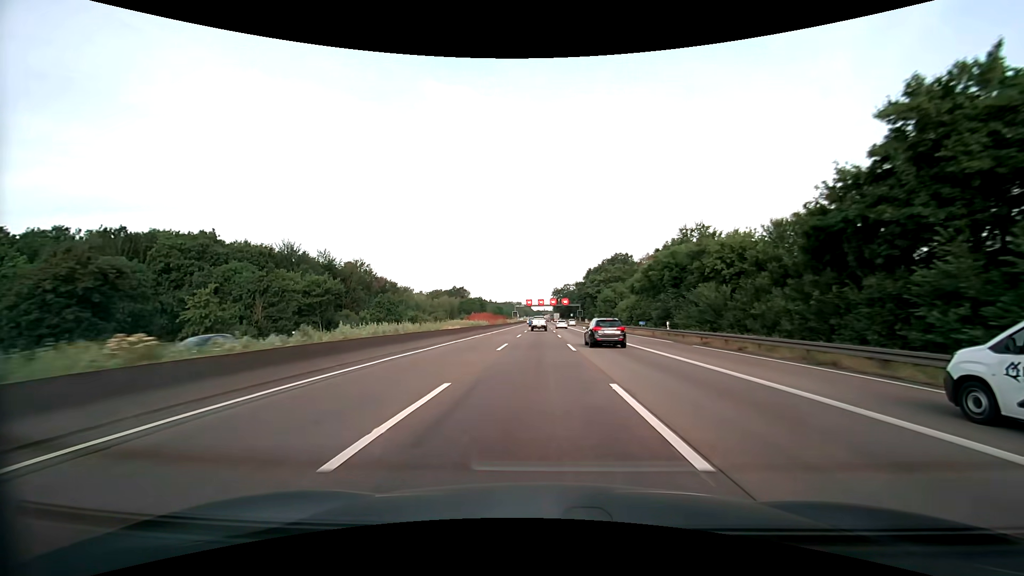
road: motorway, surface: asphalt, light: Day
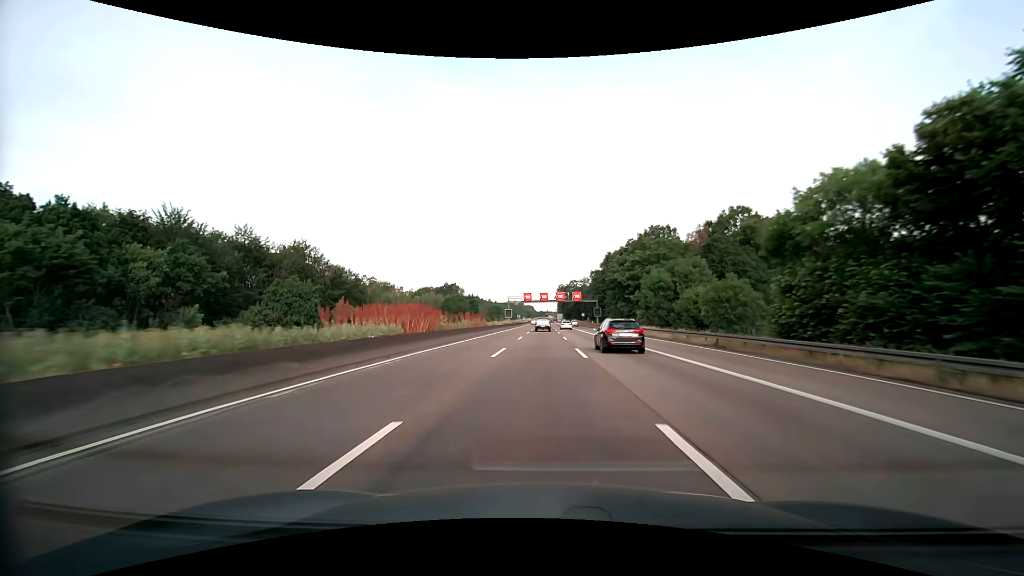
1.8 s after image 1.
(-0.1, +40.0) m; 0°
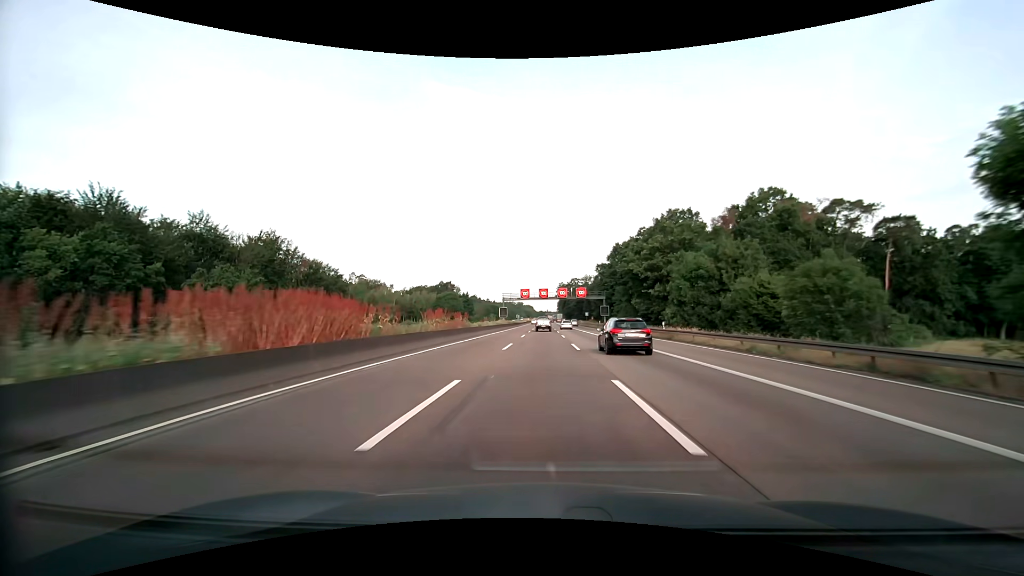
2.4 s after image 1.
(0.0, +13.5) m; 0°
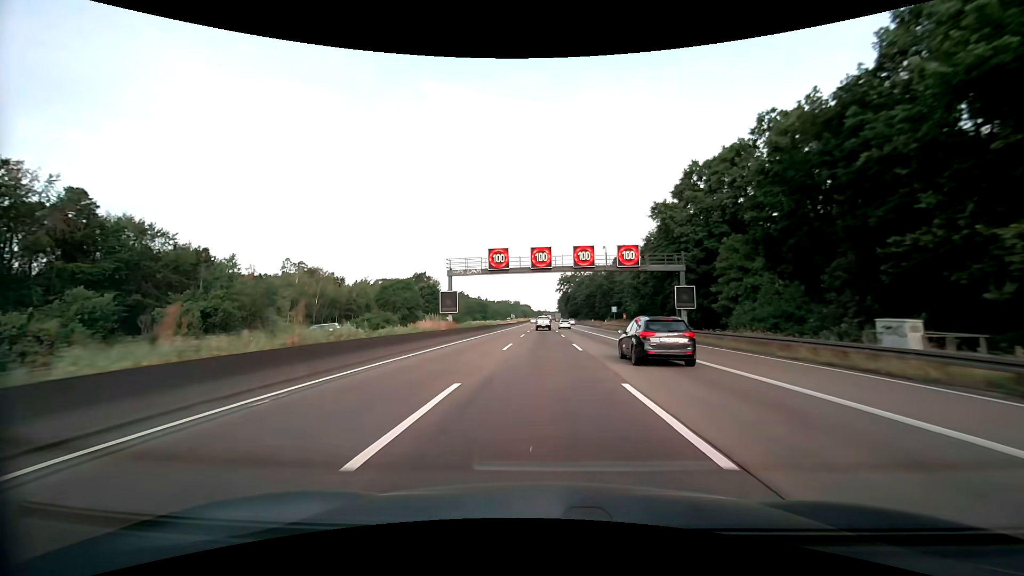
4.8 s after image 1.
(0.0, +54.6) m; 0°
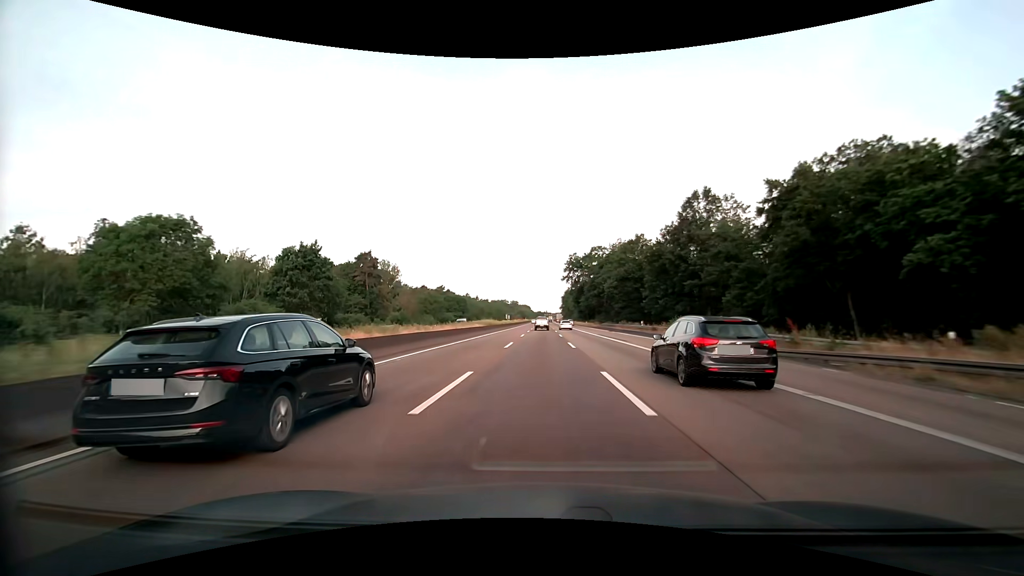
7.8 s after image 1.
(+0.2, +69.5) m; 0°
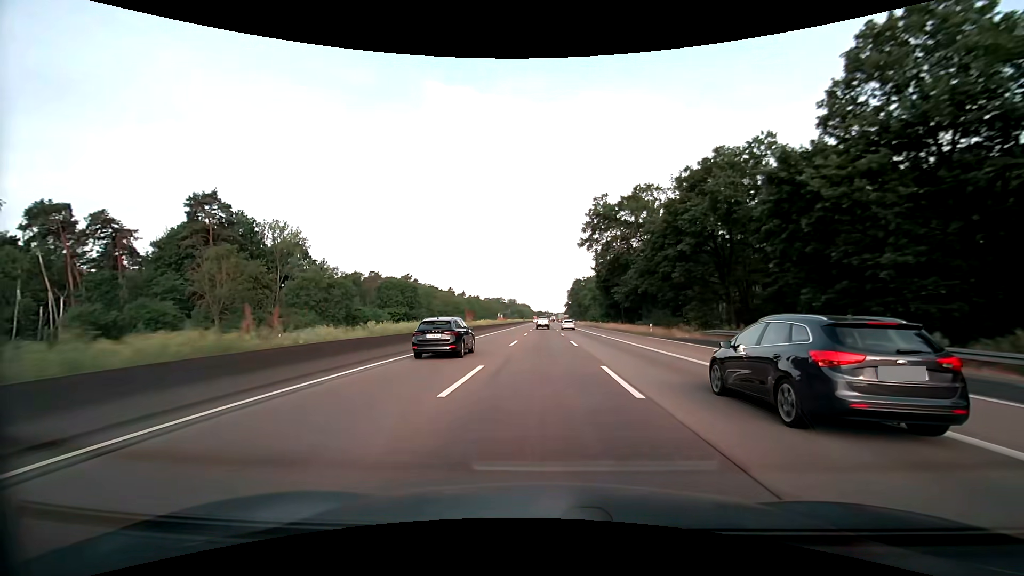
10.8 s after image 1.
(-0.1, +70.6) m; 0°
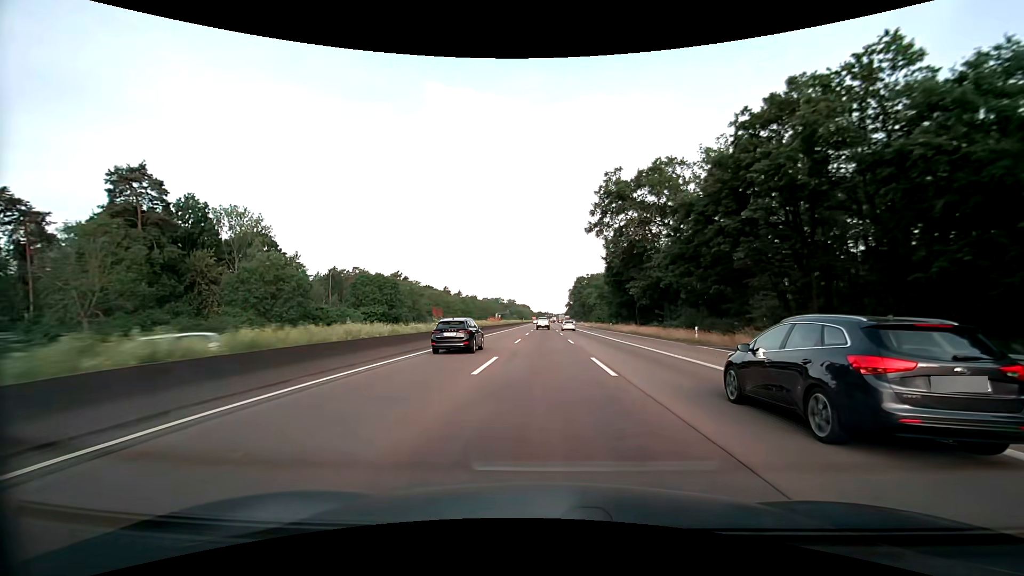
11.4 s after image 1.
(0.0, +14.2) m; 0°
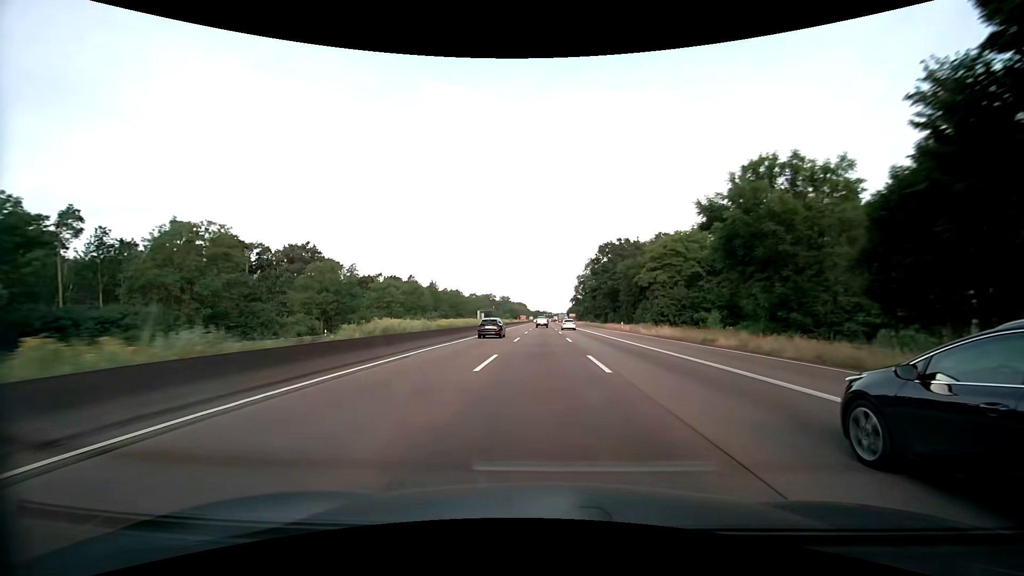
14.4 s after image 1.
(+0.2, +71.6) m; 0°
(0, +10) (0, +20) (0, +30) (0, +40) (0, +50) (0, +60) (0, +70) (0, +80) (0, +90) (0, +100) m
